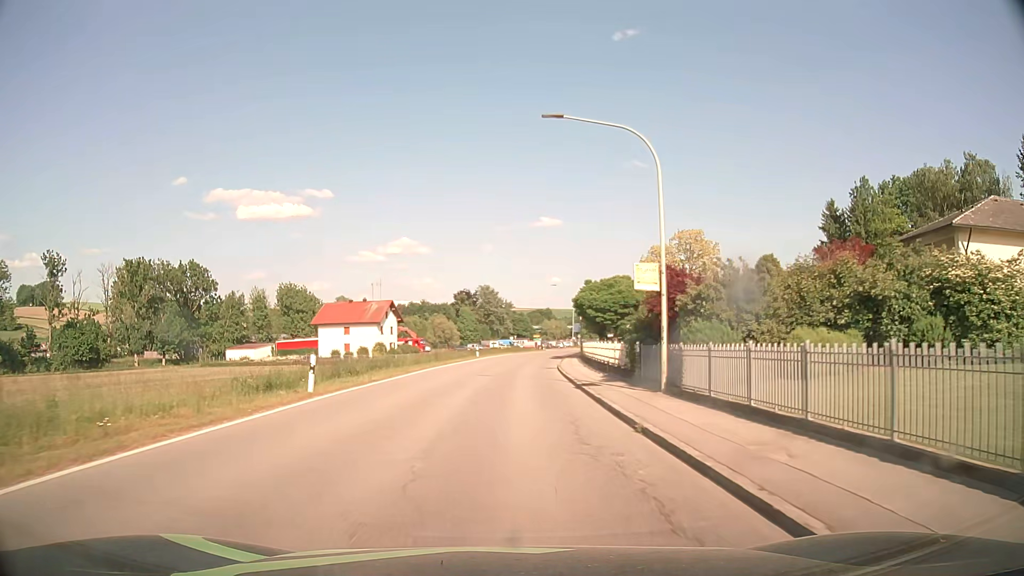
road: secondary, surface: asphalt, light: Day
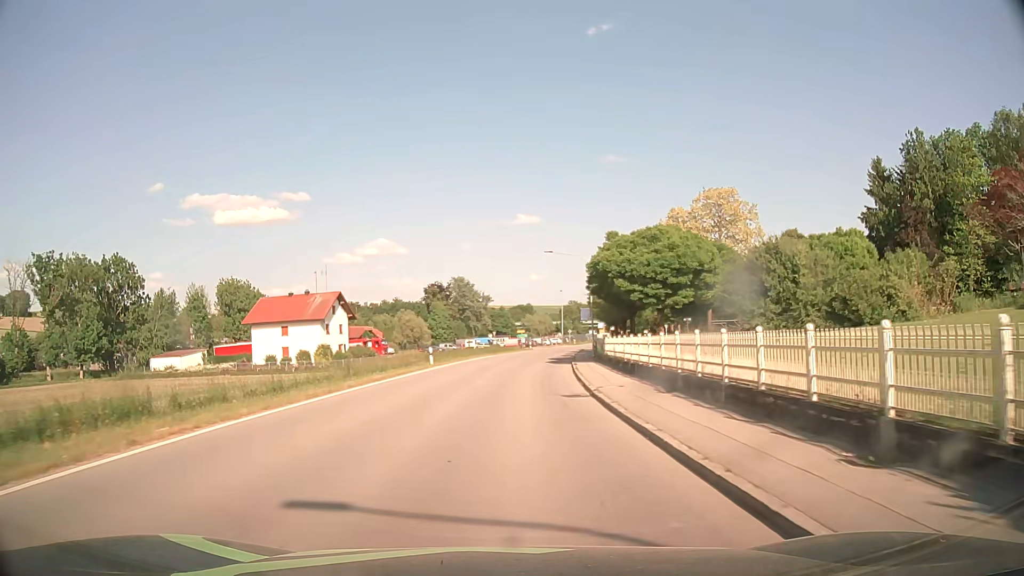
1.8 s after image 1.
(+0.4, +23.1) m; +2°
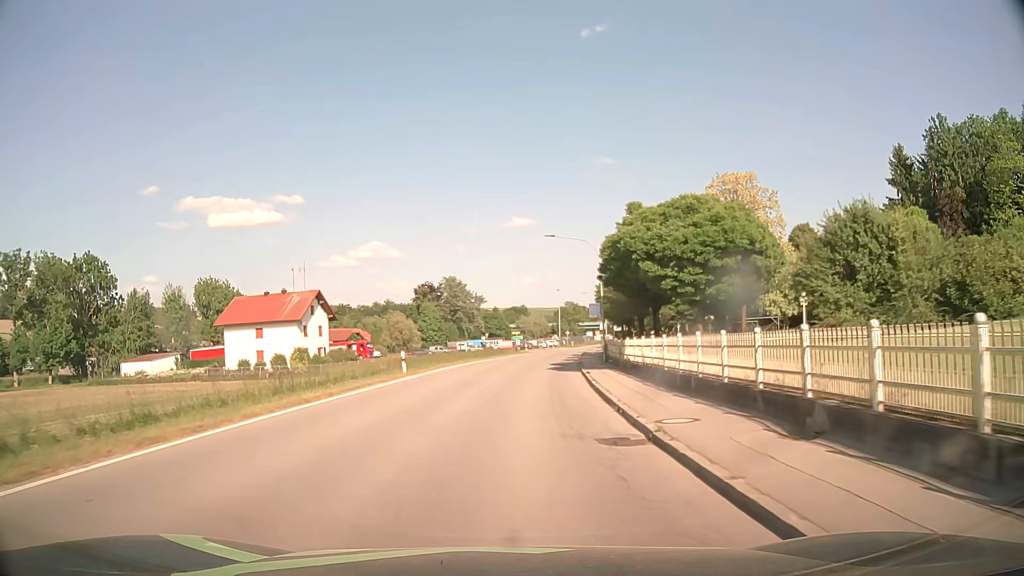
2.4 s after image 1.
(+0.1, +7.7) m; +1°
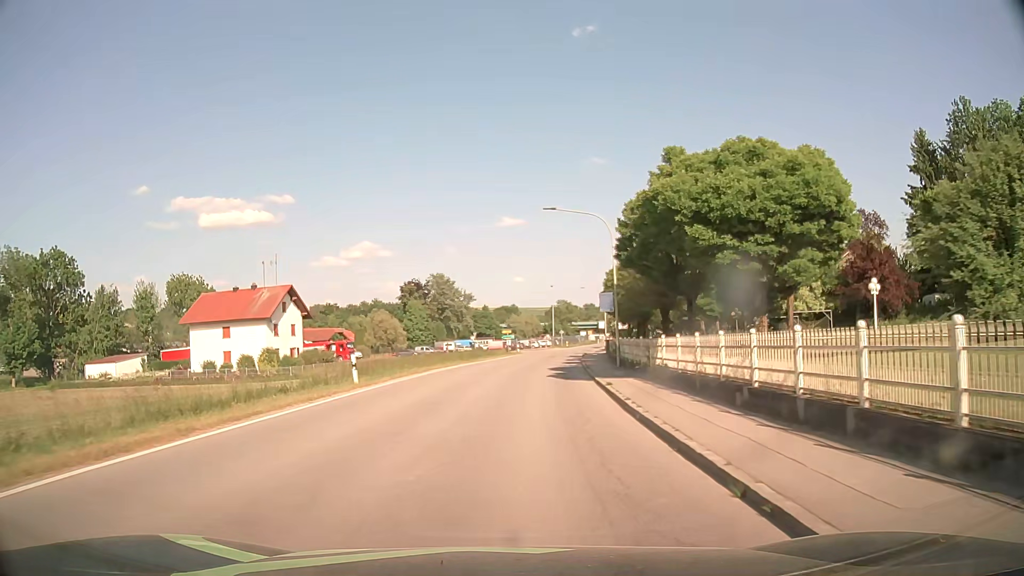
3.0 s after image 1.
(0.0, +7.7) m; +1°
(0, +10) (+1, +20) (+1, +30) (+2, +40) (+3, +50) (+5, +60) (+6, +70) (+8, +80) (+9, +89) (+11, +99) m
